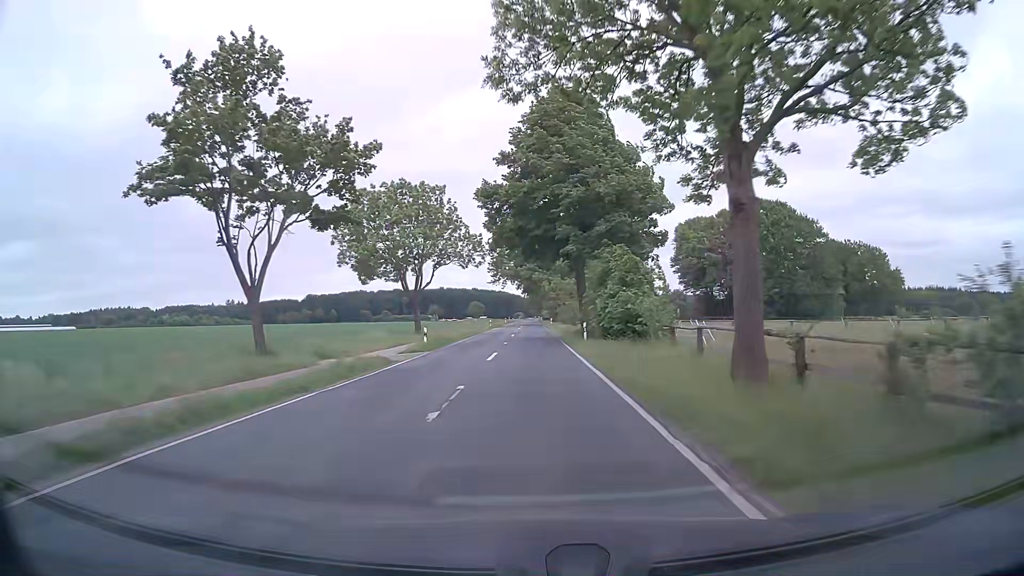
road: tertiary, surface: asphalt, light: Day
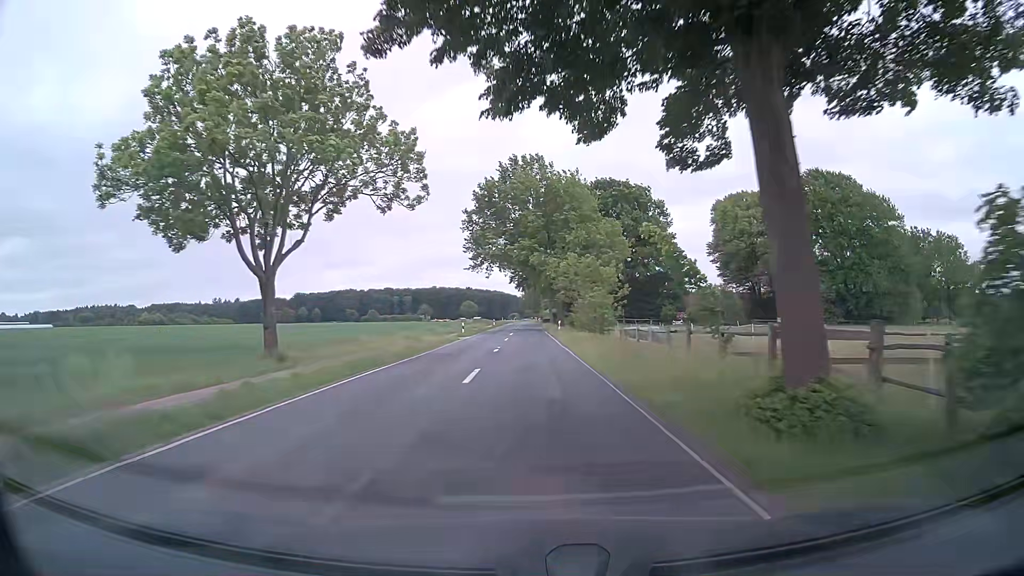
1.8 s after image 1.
(0.0, +30.7) m; 0°
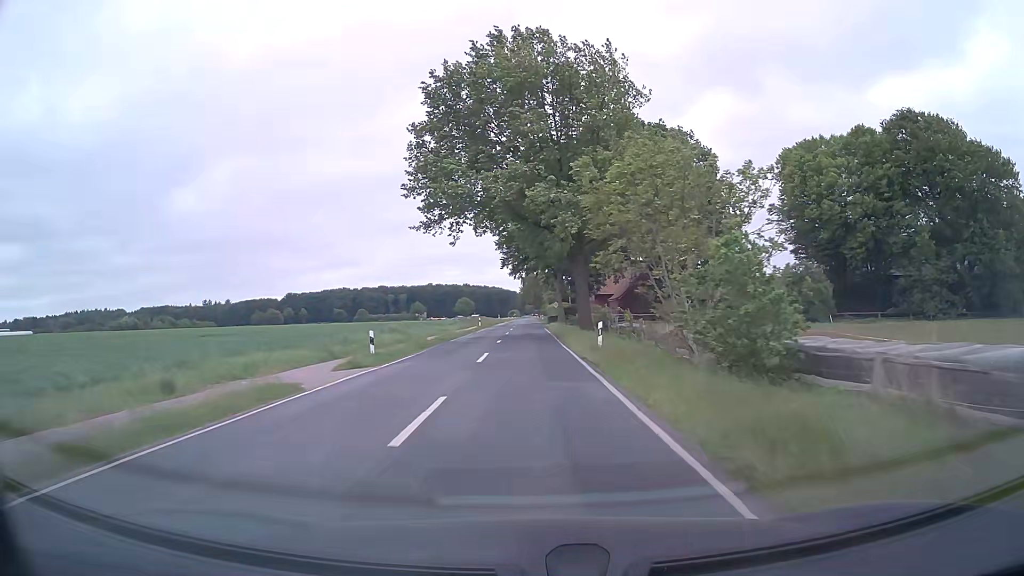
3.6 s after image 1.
(+0.2, +30.6) m; 0°
(0, +10) (0, +20) (0, +30) (0, +40) (0, +50) (0, +60) (0, +70) (-1, +80) (-1, +90) (-1, +100) m
